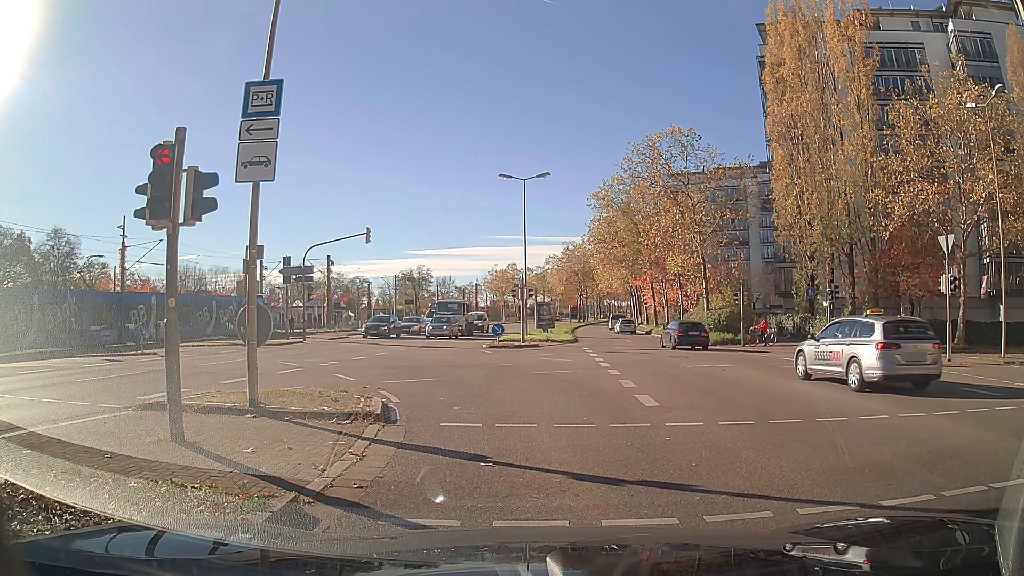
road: secondary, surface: asphalt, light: Day
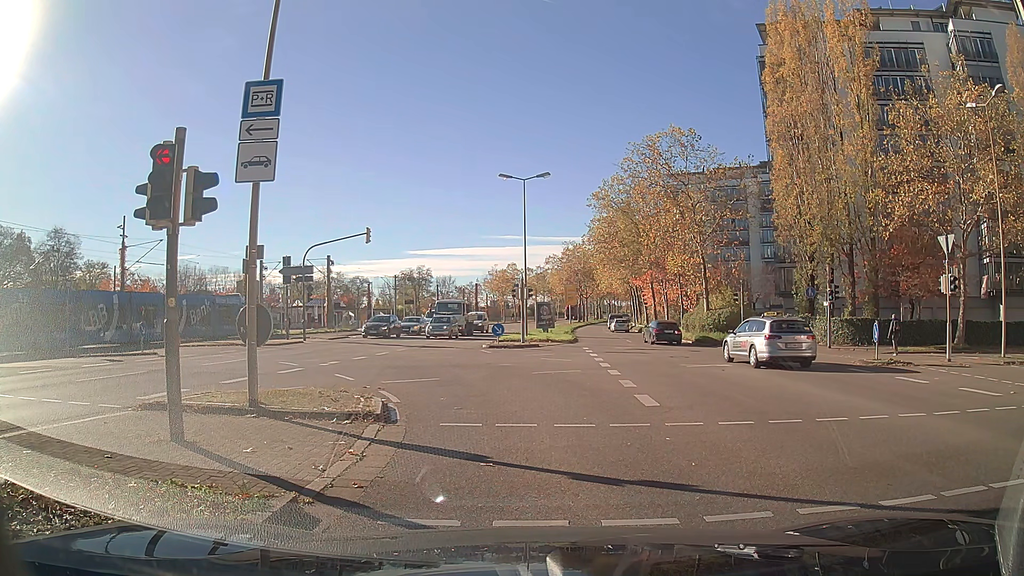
(0.0, 0.0) m; 0°
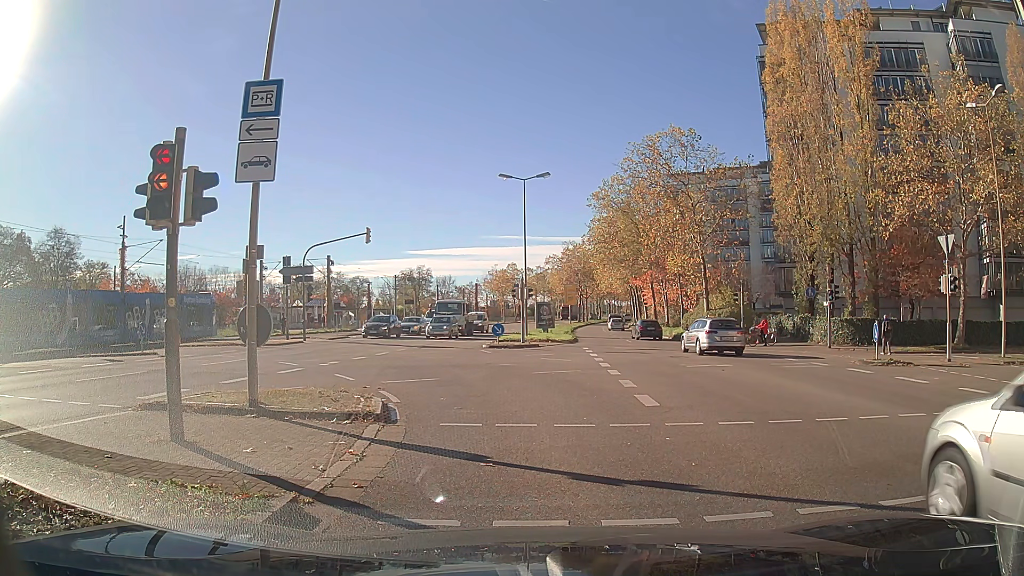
(0.0, 0.0) m; 0°
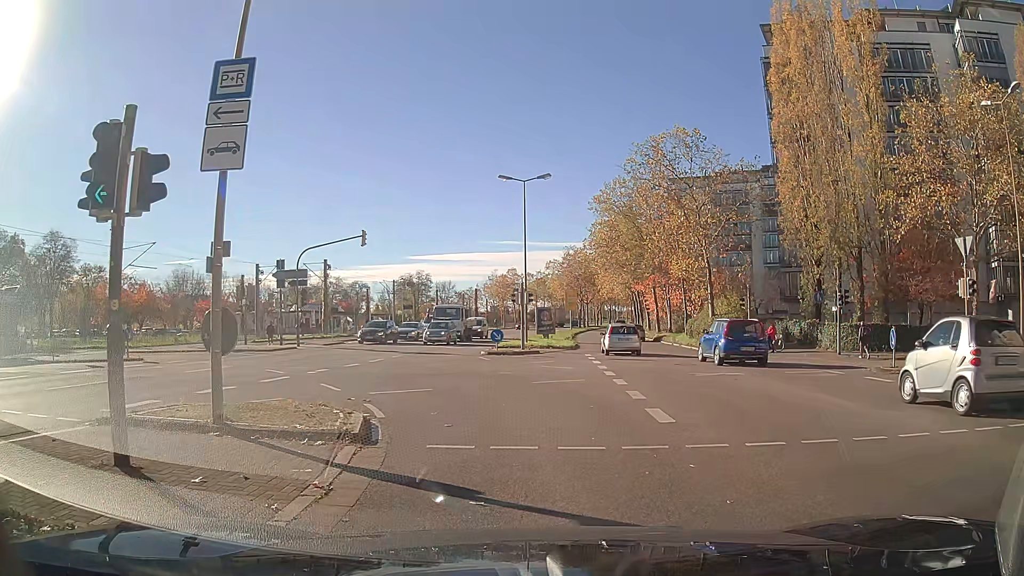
(0.0, +1.3) m; -1°
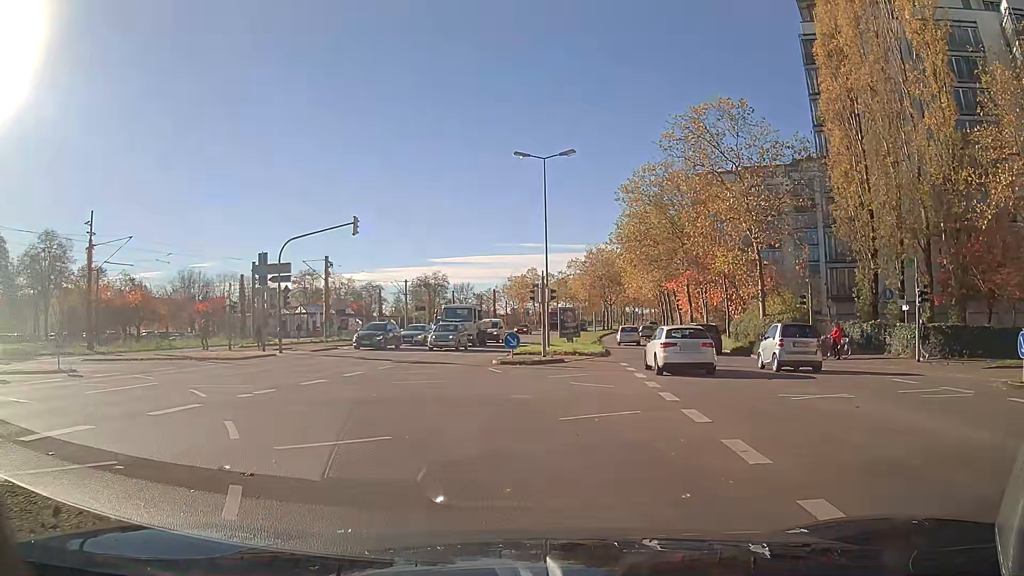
(-0.1, +6.0) m; -3°
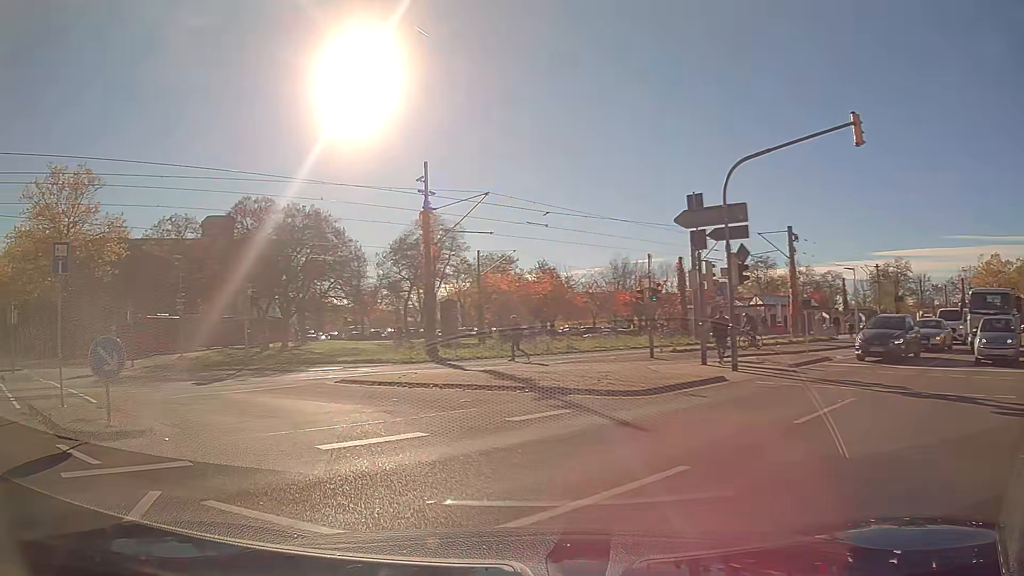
(-5.3, +14.3) m; -43°
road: secondary_link
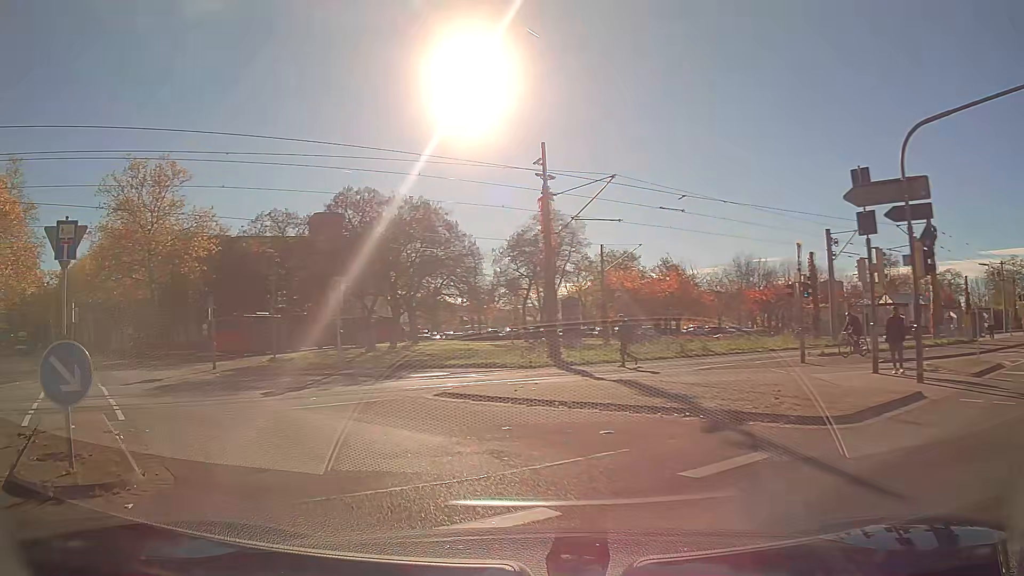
(-0.3, +3.5) m; -10°
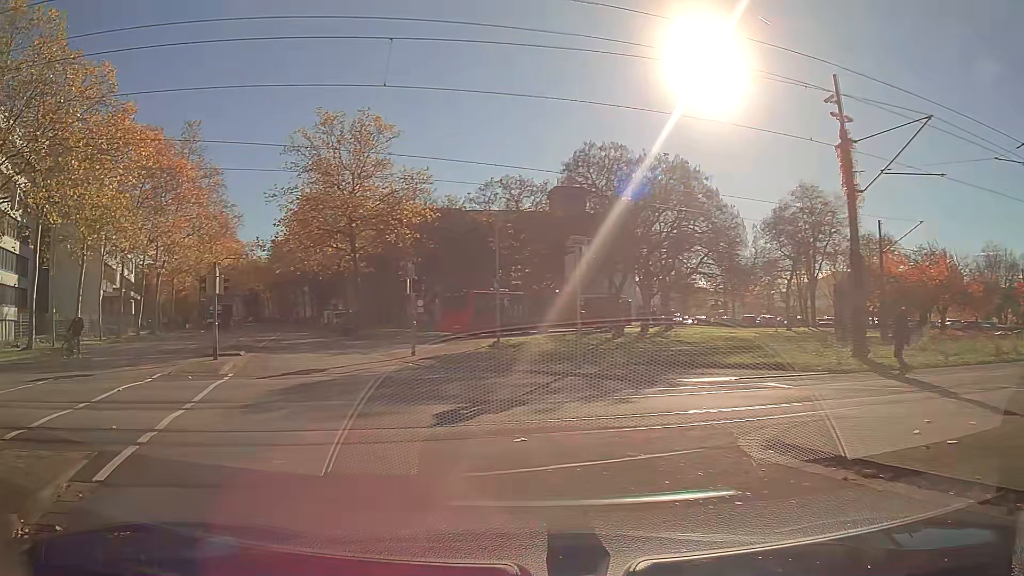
(-1.2, +7.0) m; -20°
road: residential
(-1, +10) (-4, +20) (-6, +29) (-9, +39) (-11, +49) (-14, +58) (-16, +68) (-19, +78) (-21, +88) (-23, +97) m
